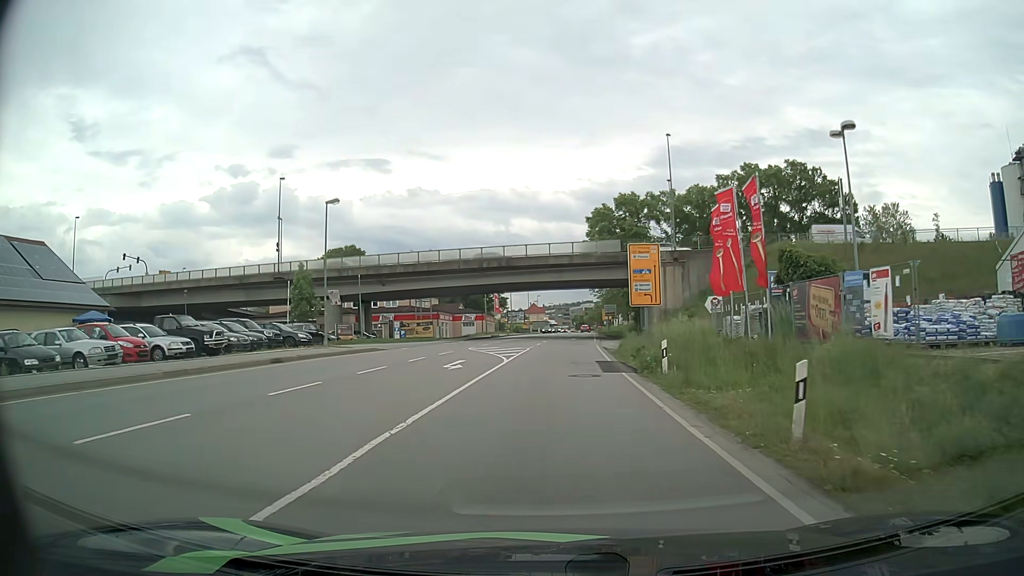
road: primary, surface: asphalt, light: Day
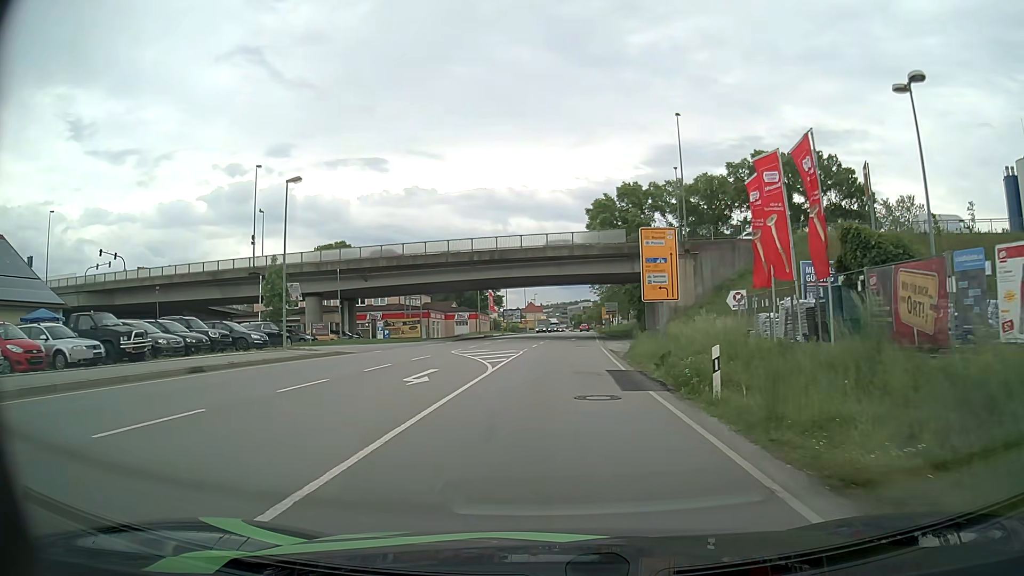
(0.0, +5.7) m; 0°
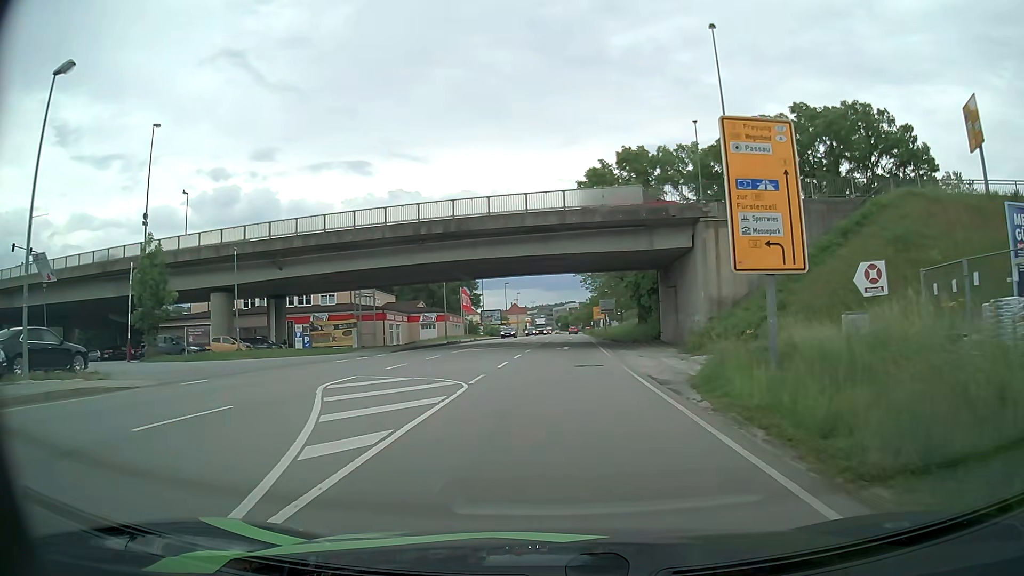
(+0.1, +17.0) m; +1°
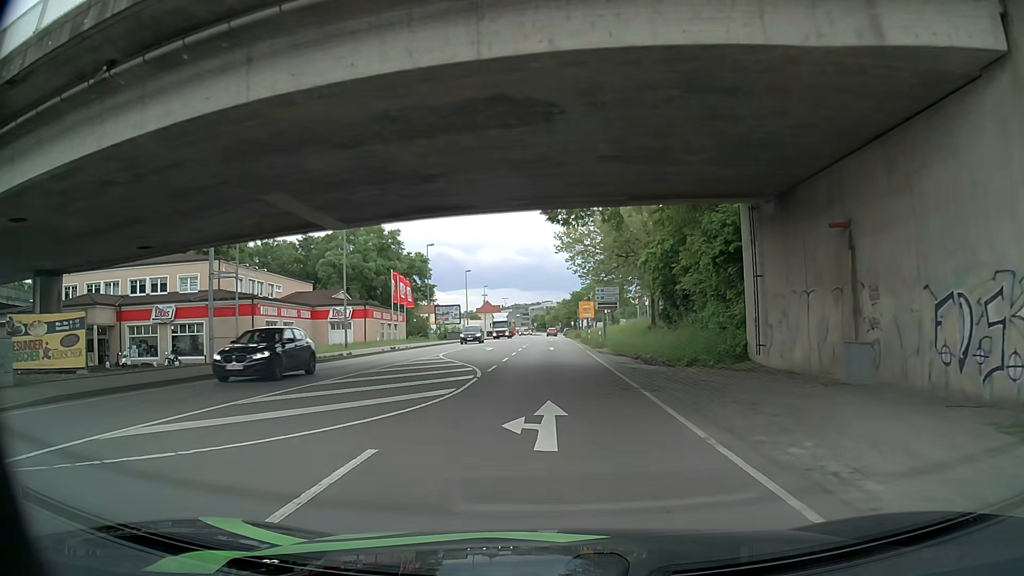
(+0.5, +28.4) m; +2°
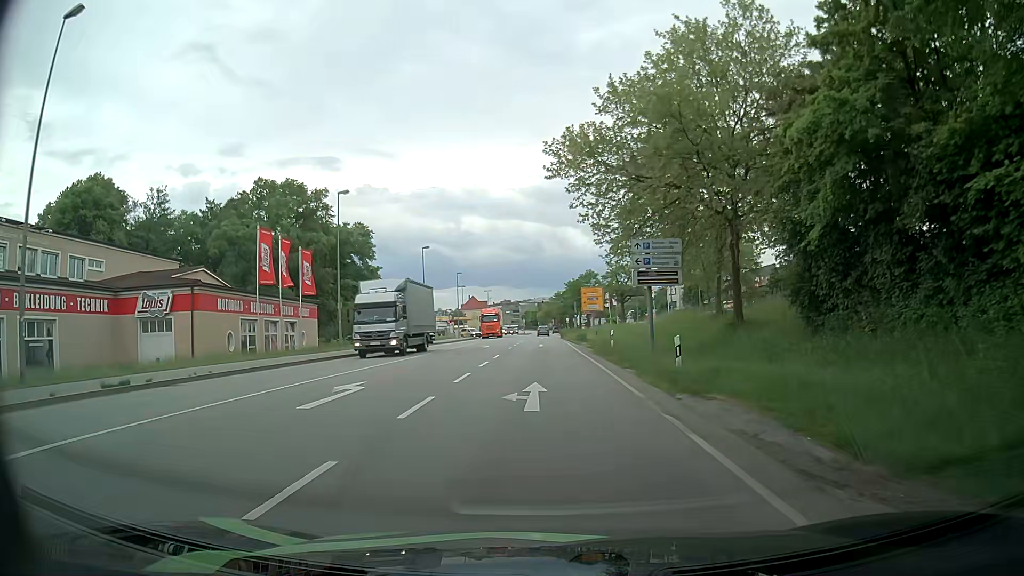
(+0.1, +28.6) m; 0°
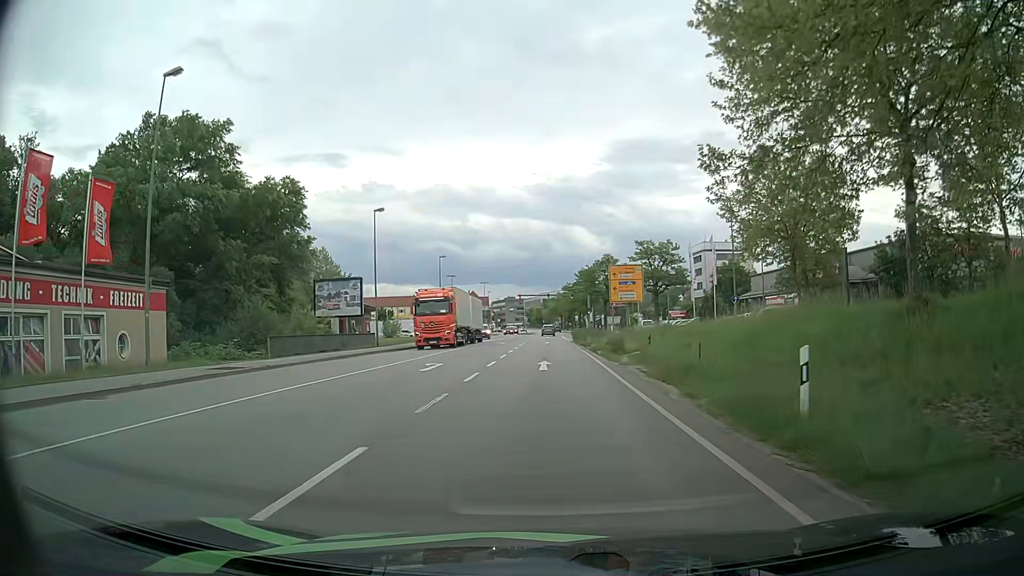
(+0.4, +23.2) m; +1°
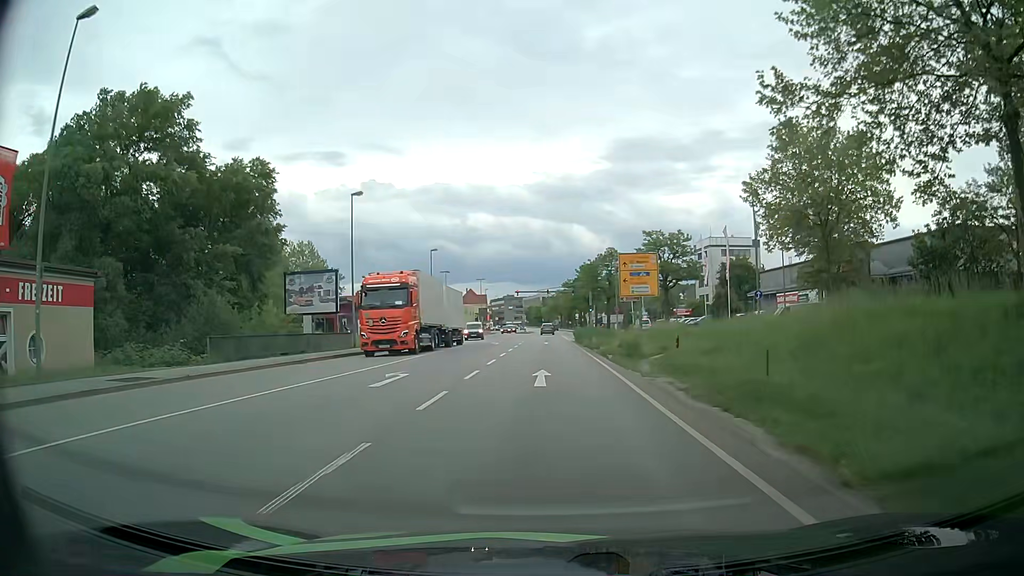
(0.0, +5.9) m; 0°
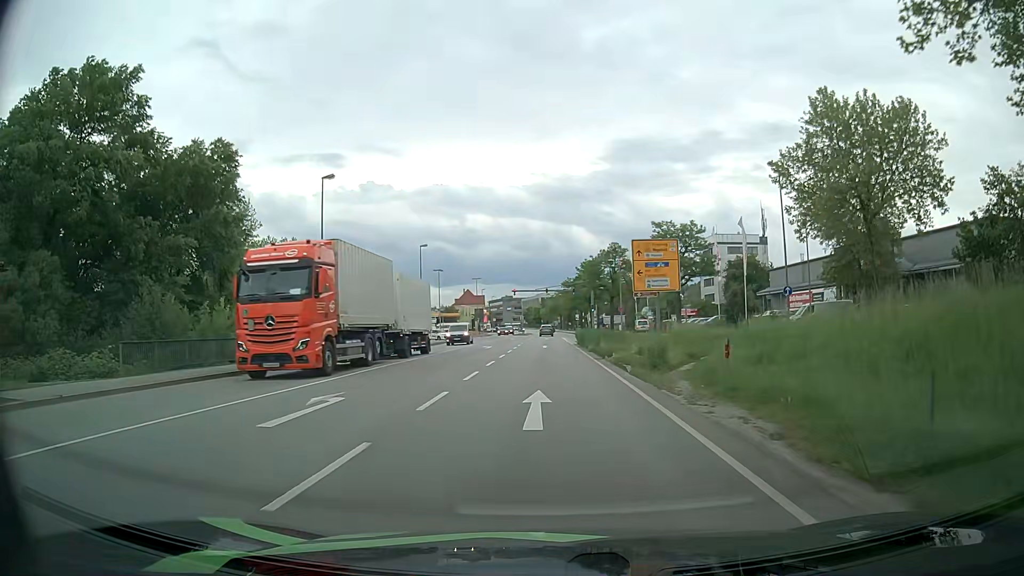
(0.0, +5.9) m; 0°
(0, +10) (0, +20) (0, +30) (0, +40) (0, +50) (0, +60) (0, +70) (0, +80) (0, +90) (+1, +100) m
